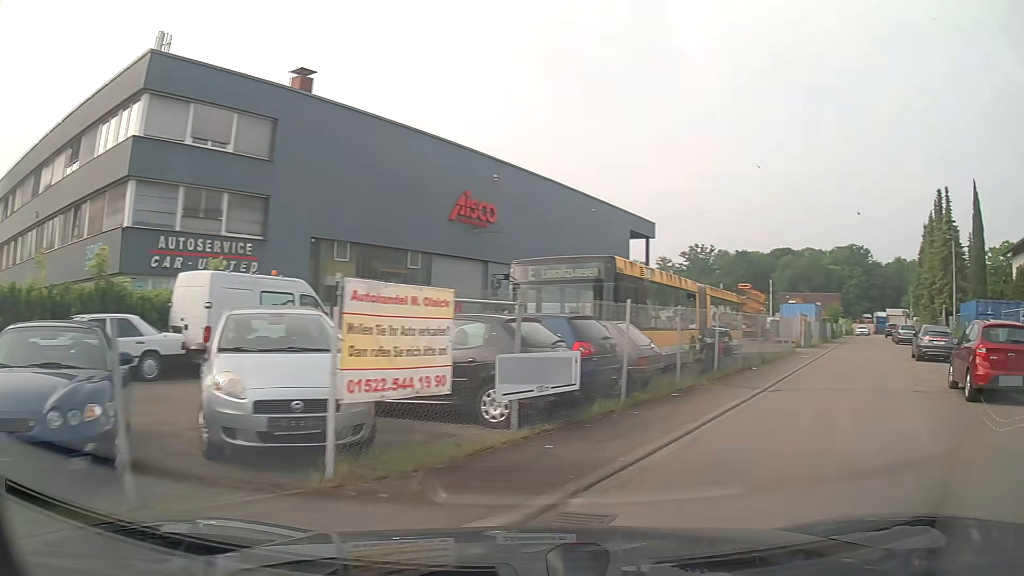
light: Day
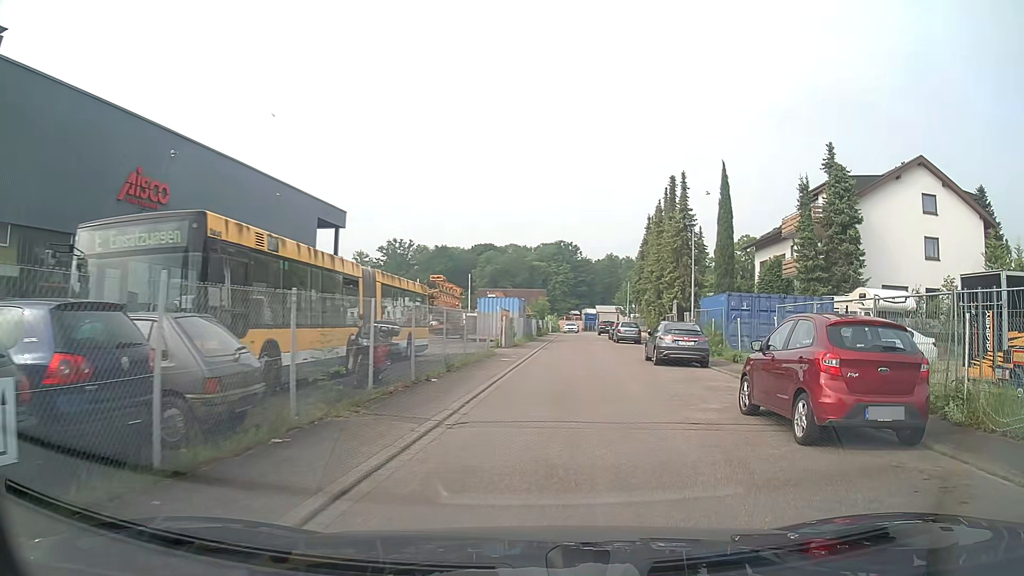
(+1.2, +5.3) m; +24°
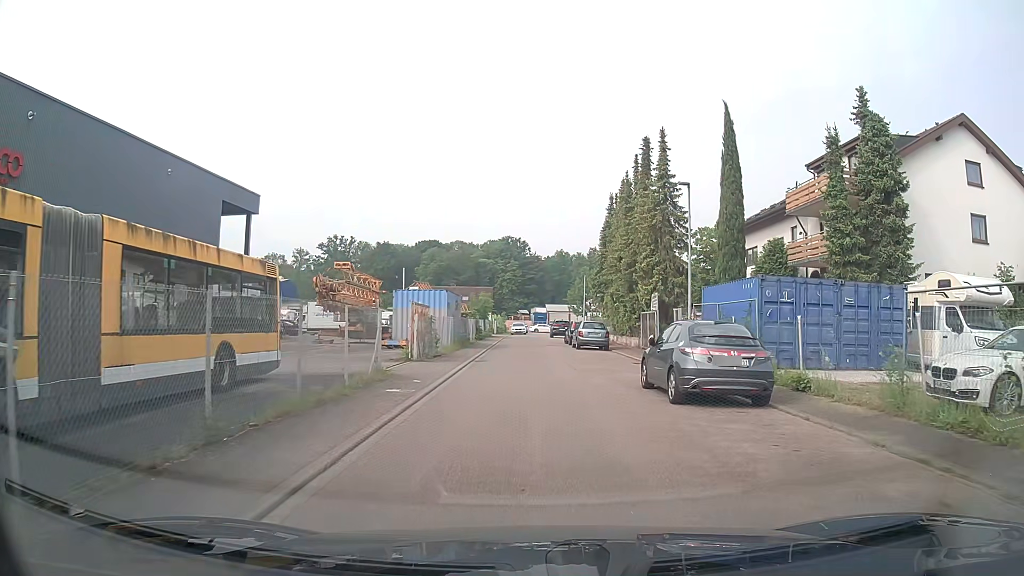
(+0.5, +10.5) m; +3°
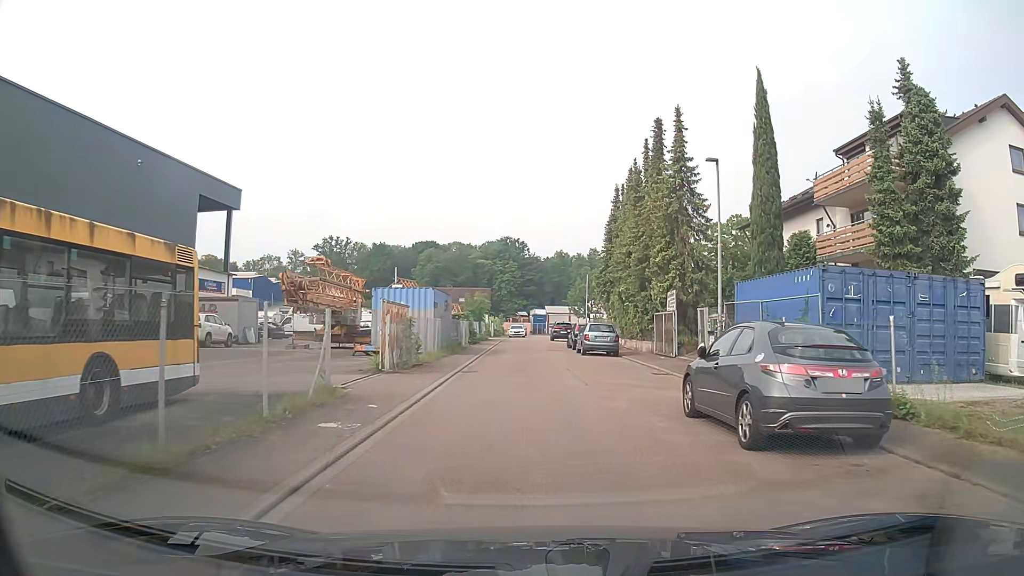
(0.0, +4.1) m; 0°
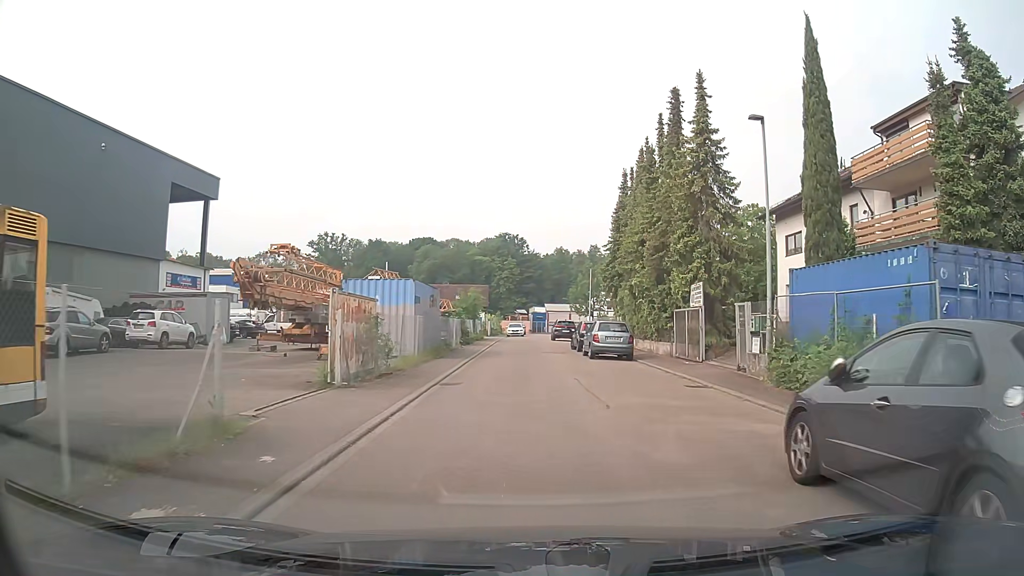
(+0.1, +4.5) m; +1°
